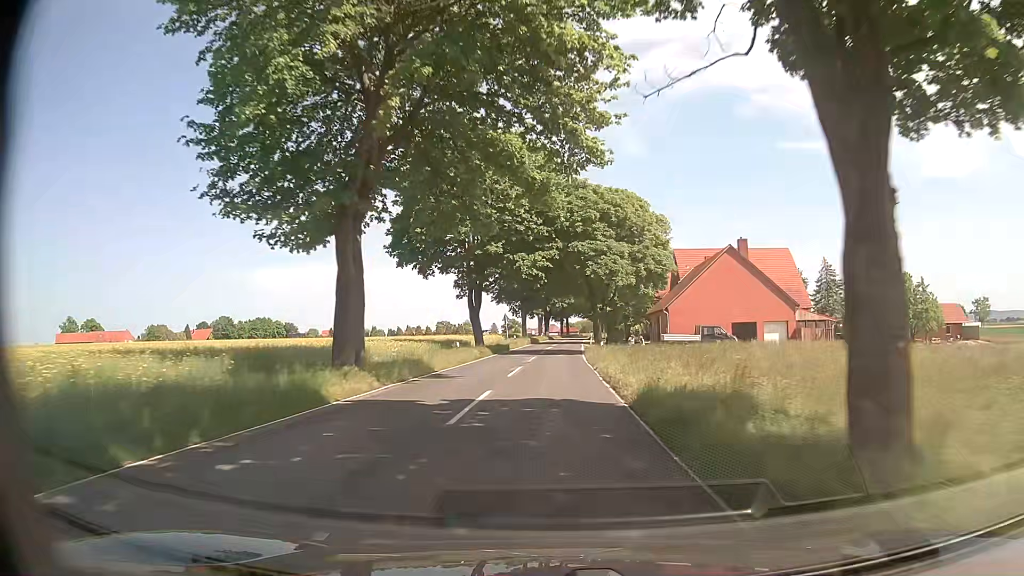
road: secondary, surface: asphalt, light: Day
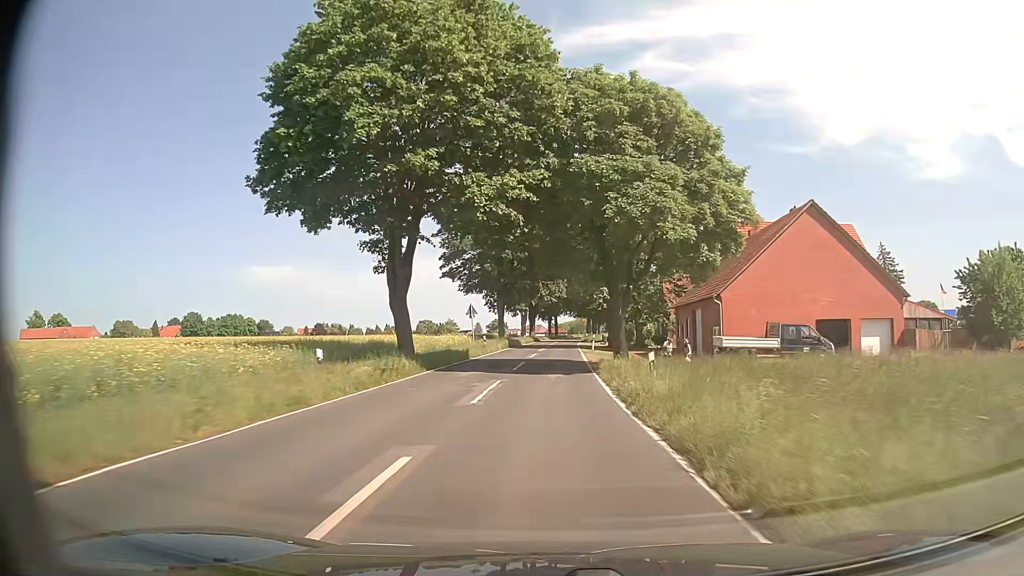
(+0.2, +21.1) m; +1°
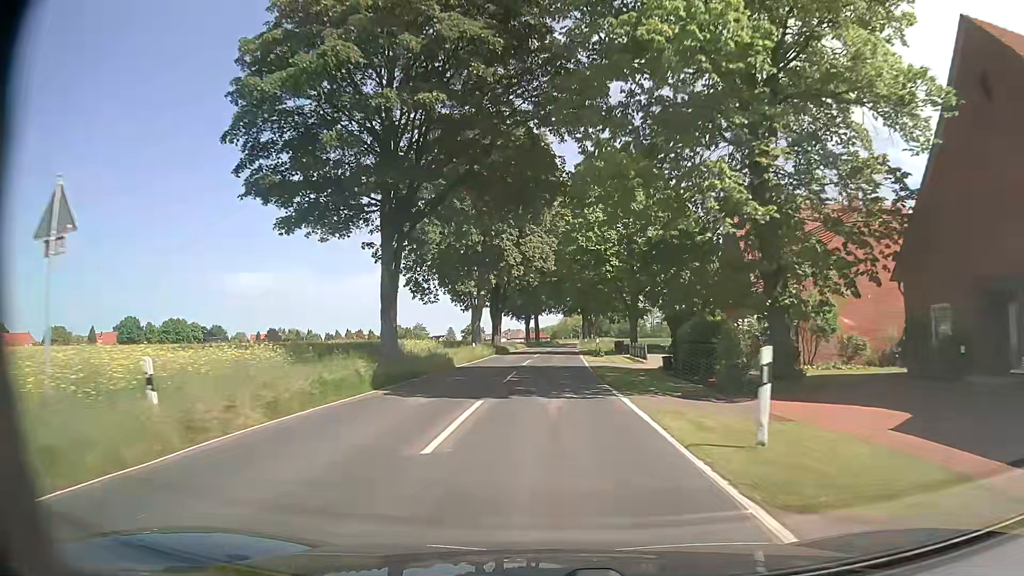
(+0.5, +41.6) m; +2°
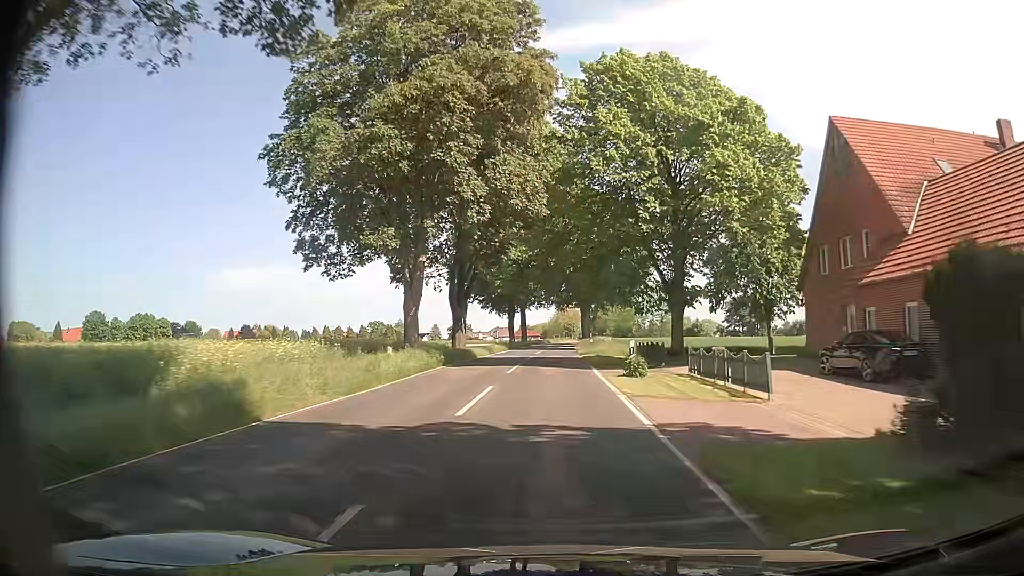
(+0.1, +20.7) m; +2°
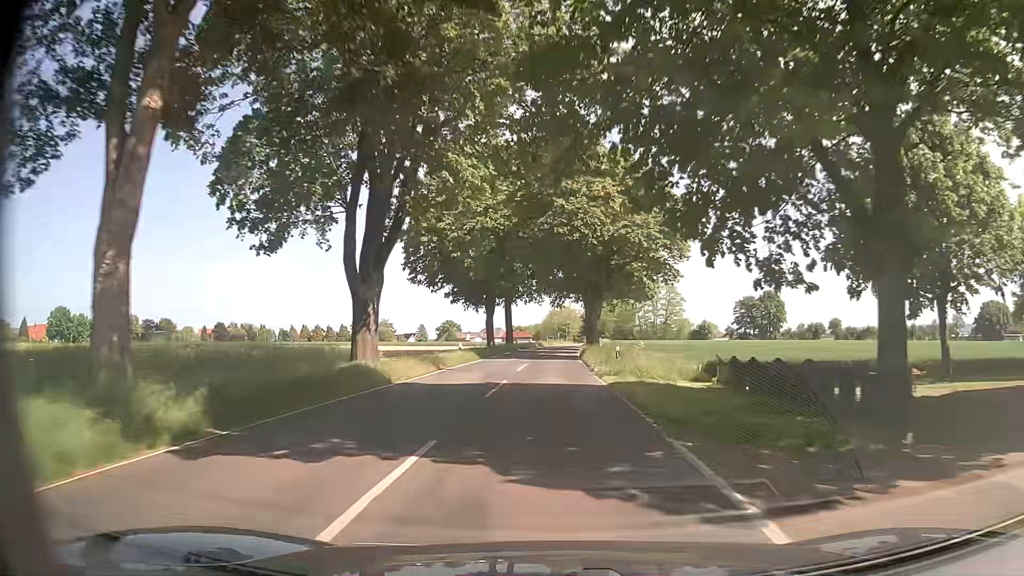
(-0.2, +20.6) m; 0°
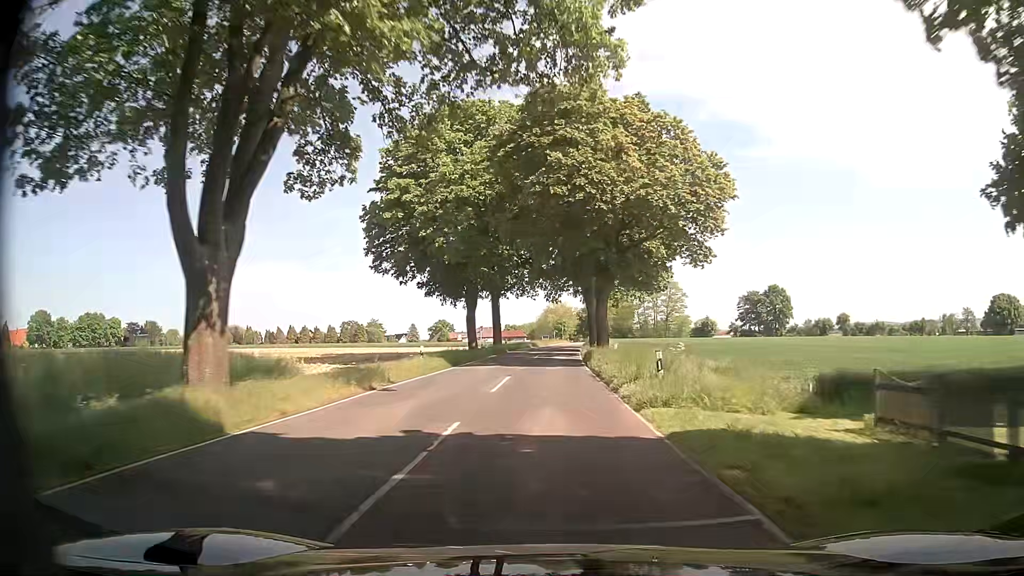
(-0.1, +10.3) m; 0°
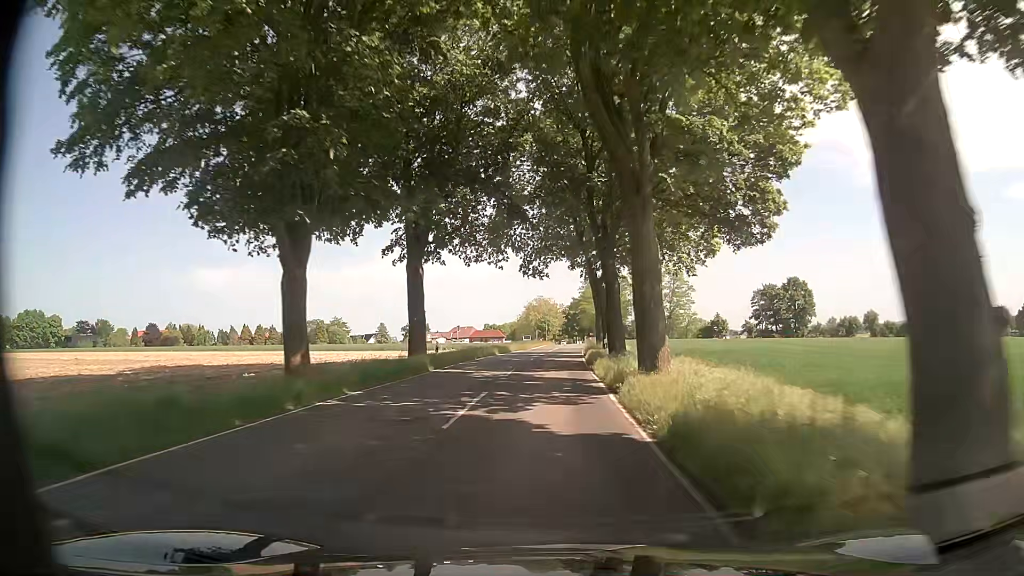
(+0.4, +30.7) m; +1°
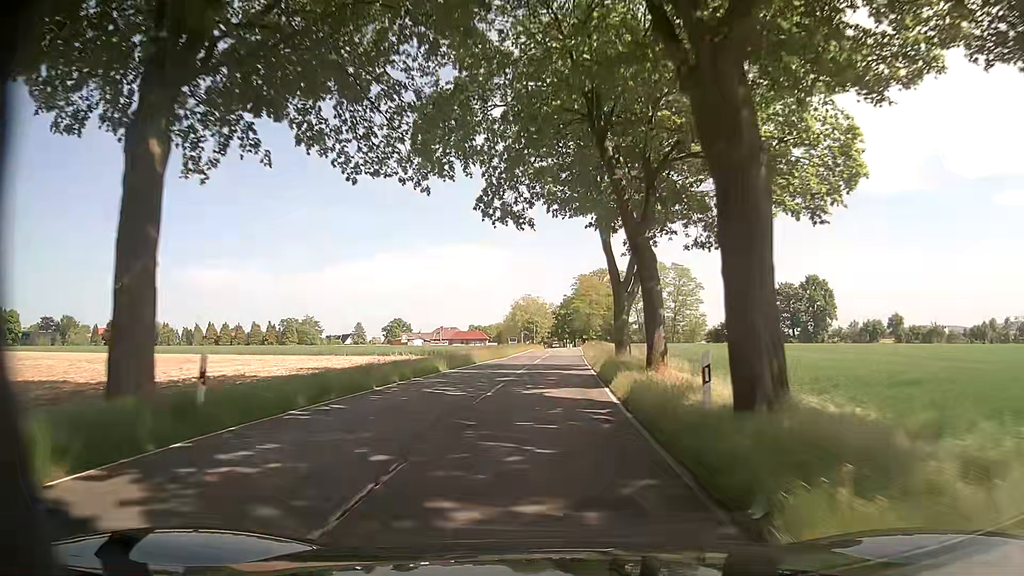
(+0.4, +20.4) m; +1°
(0, +10) (0, +20) (+1, +30) (+1, +40) (+1, +50) (+2, +60) (+2, +70) (+2, +80) (+3, +90) (+3, +100) m
